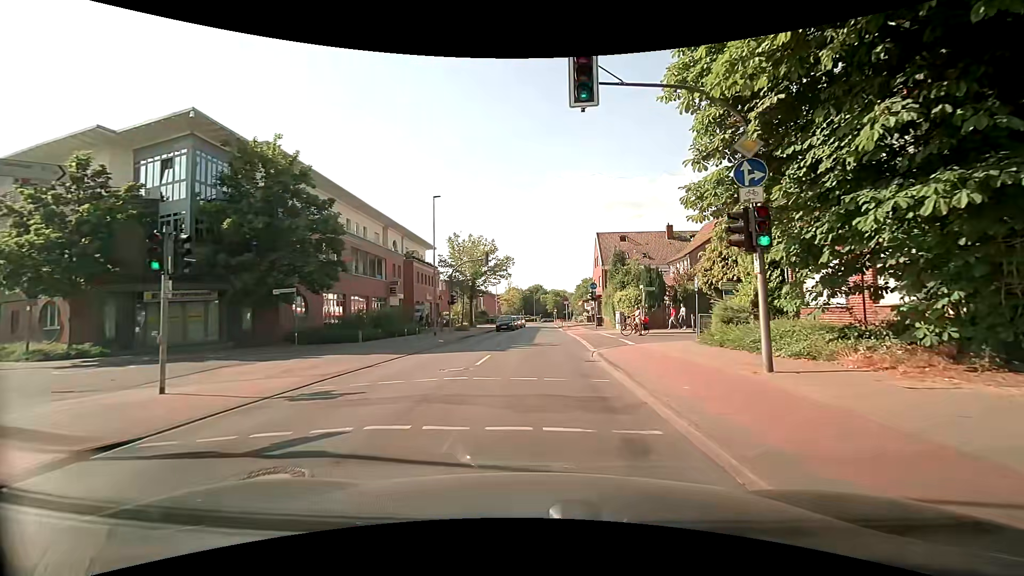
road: tertiary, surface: asphalt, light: Day
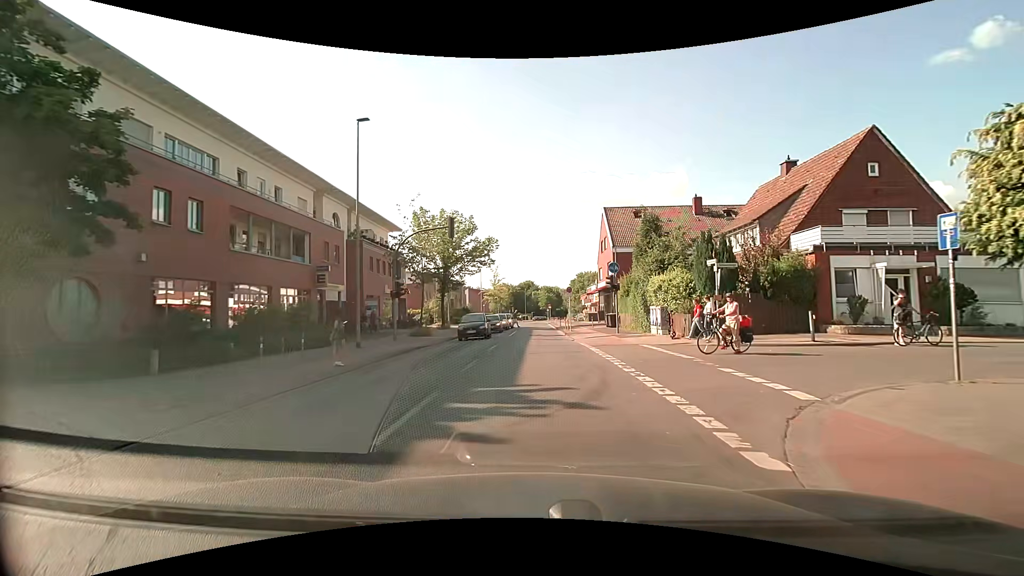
(-0.1, +14.8) m; 0°
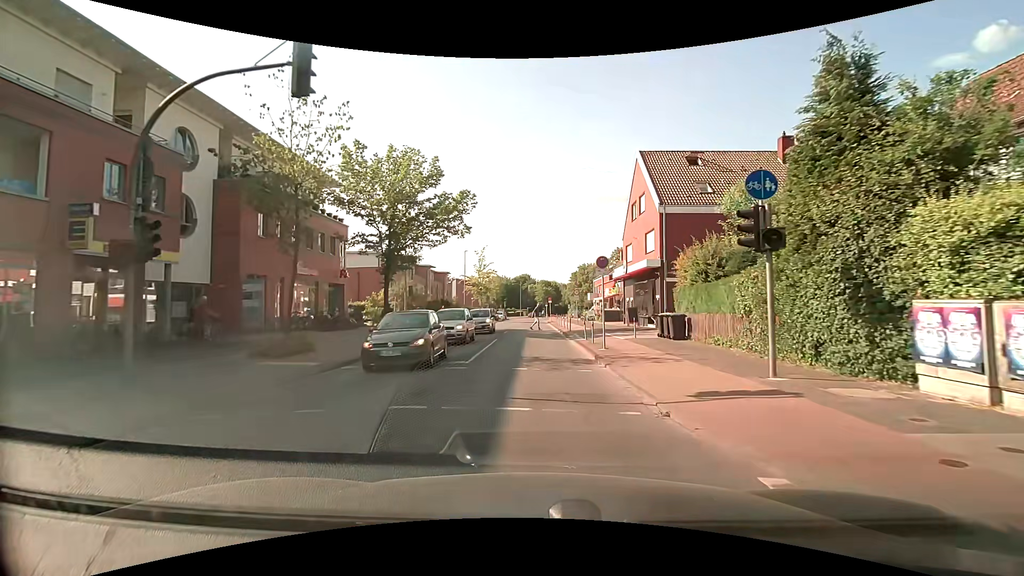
(+0.1, +18.1) m; +1°
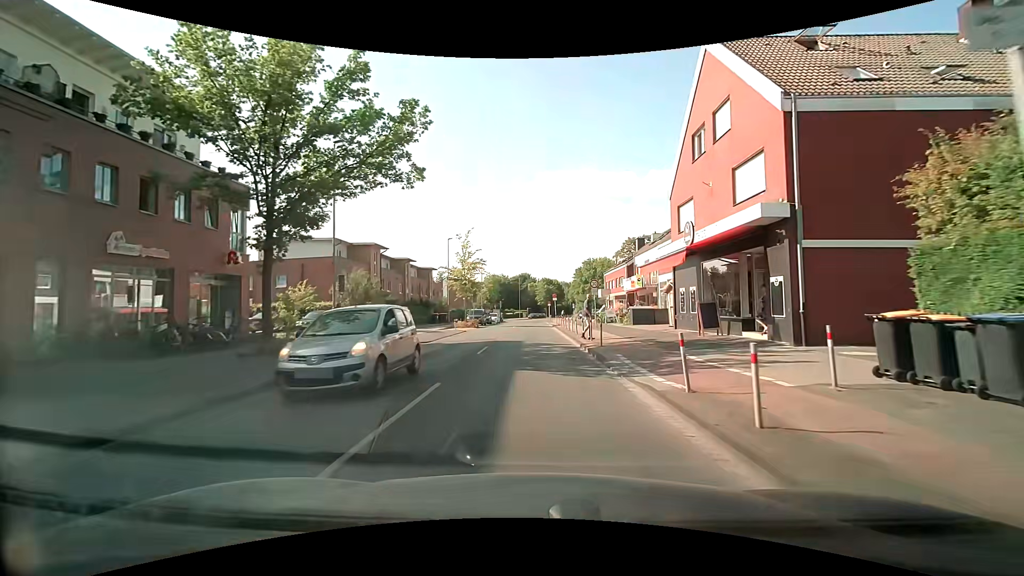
(0.0, +14.3) m; 0°
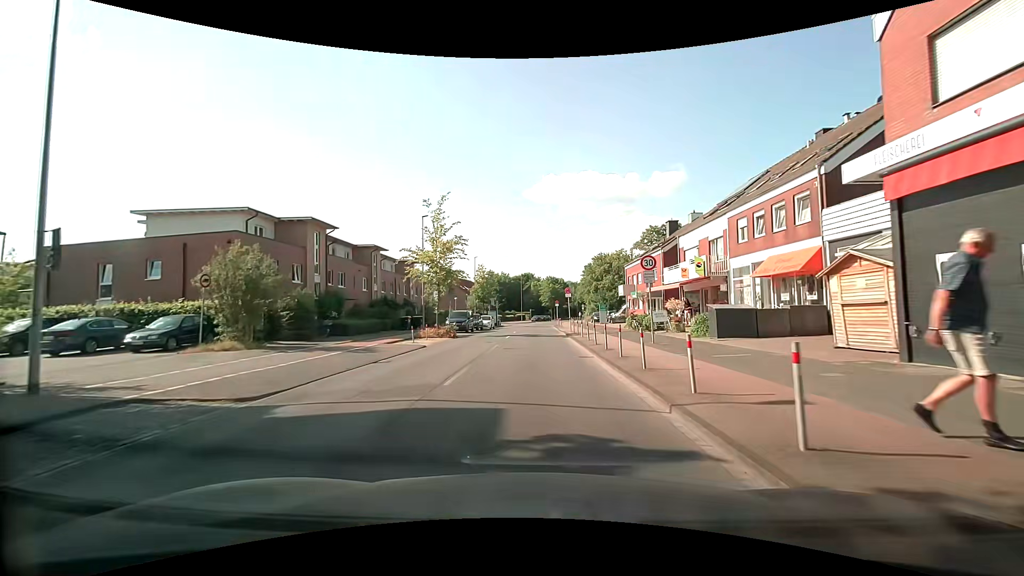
(-0.1, +15.7) m; 0°
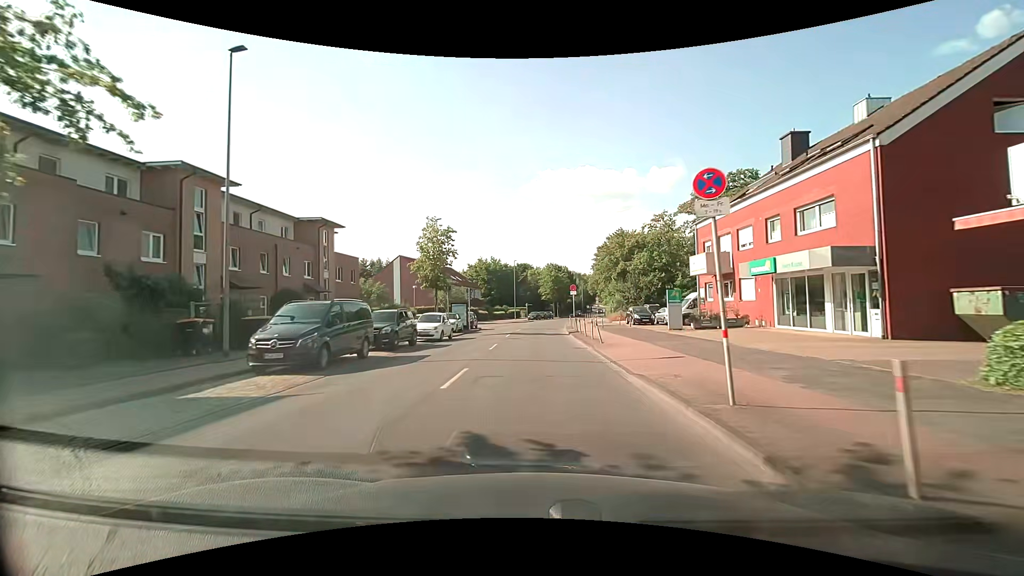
(-0.3, +28.6) m; 0°
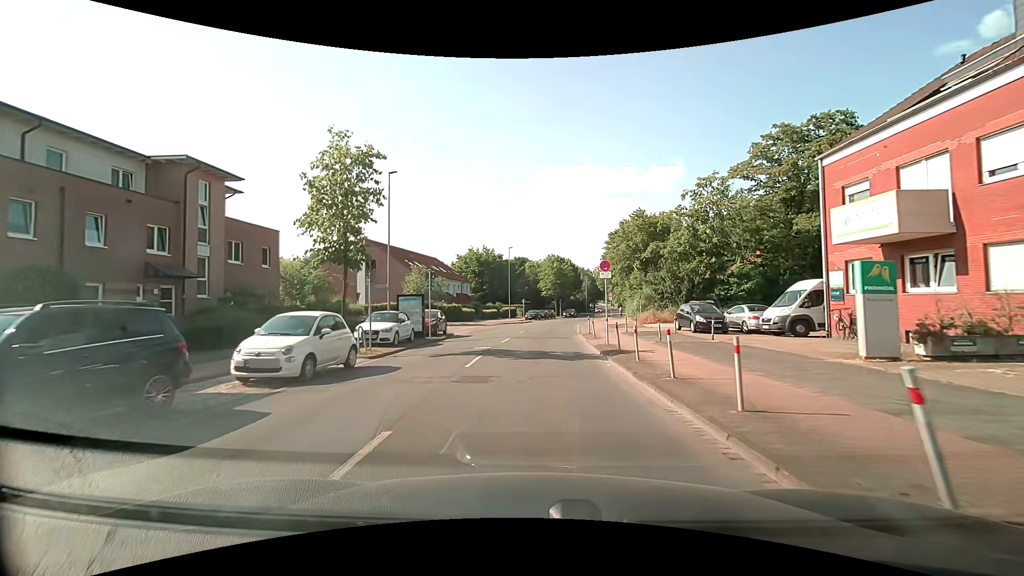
(+0.1, +15.4) m; +1°
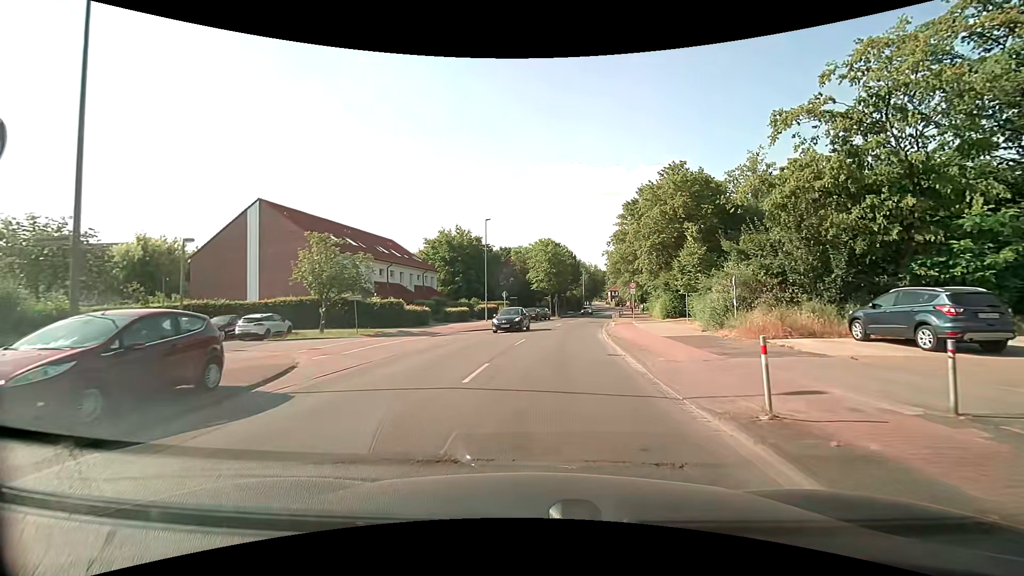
(+0.1, +21.2) m; +1°
(0, +10) (+1, +20) (-6, +27) (-16, +28) (-26, +27) (-36, +27) (-46, +26) (-55, +24) (-65, +21) (-73, +15) m
